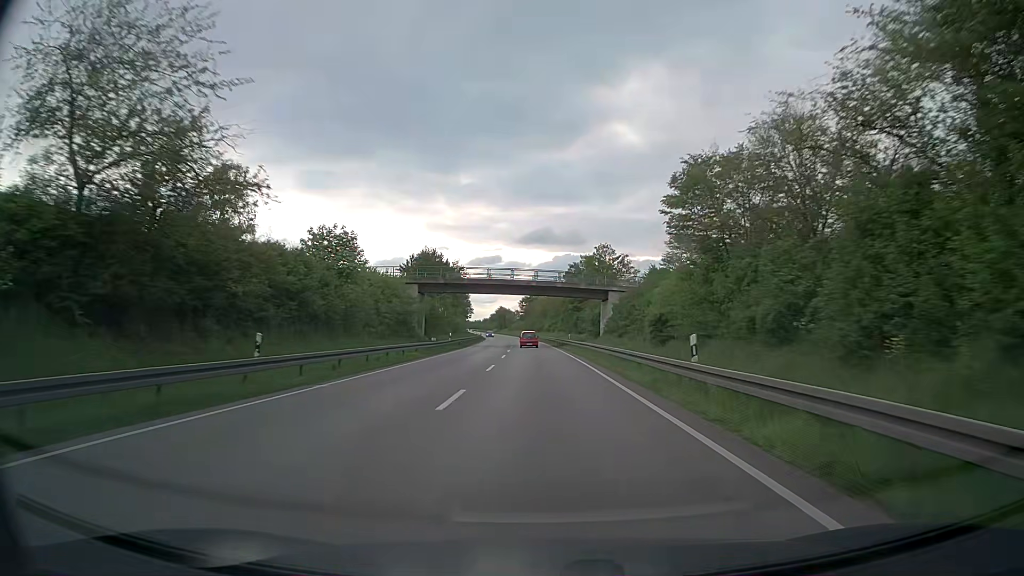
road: trunk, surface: asphalt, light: Day
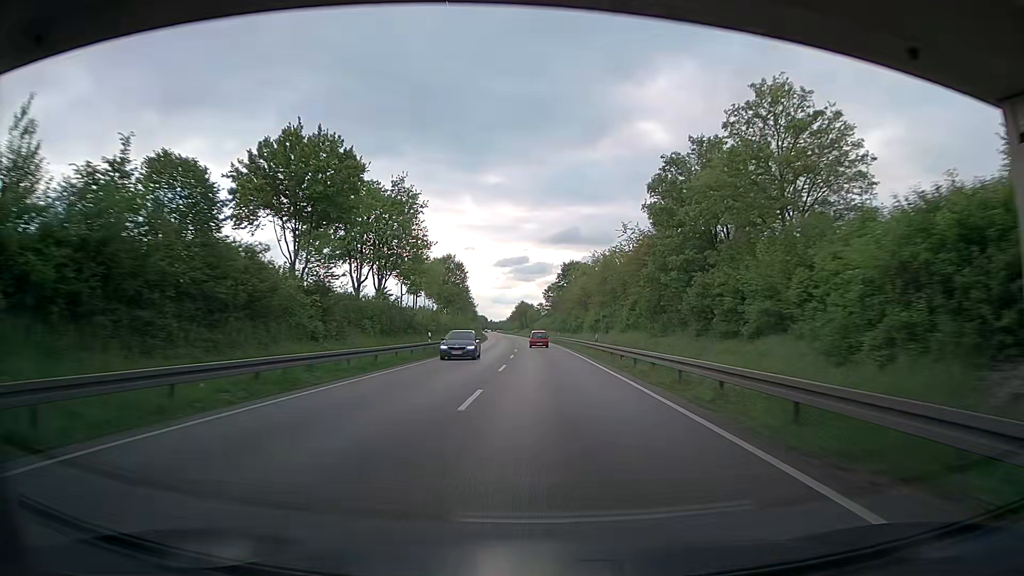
(-1.5, +60.4) m; -3°
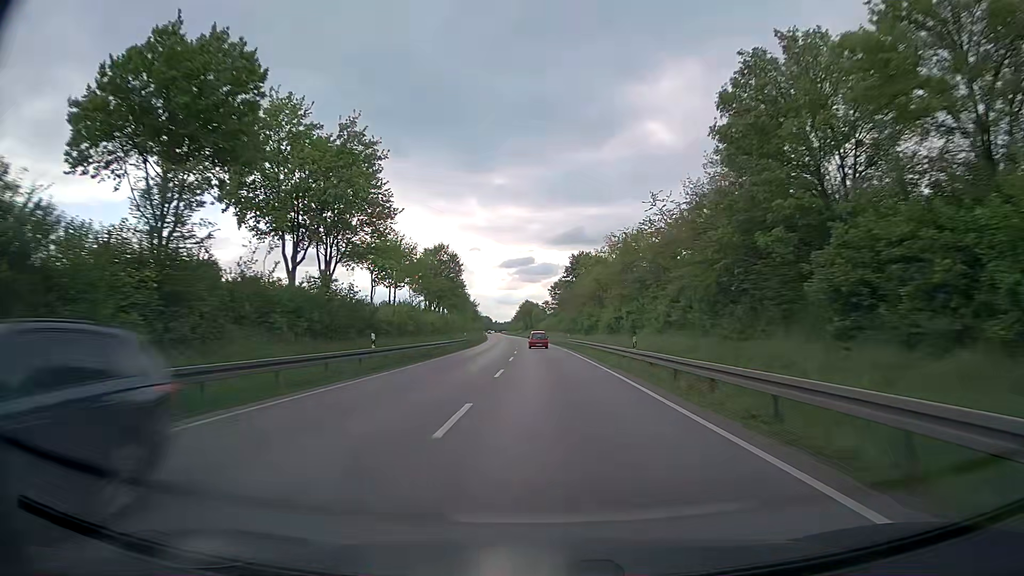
(0.0, +14.9) m; 0°
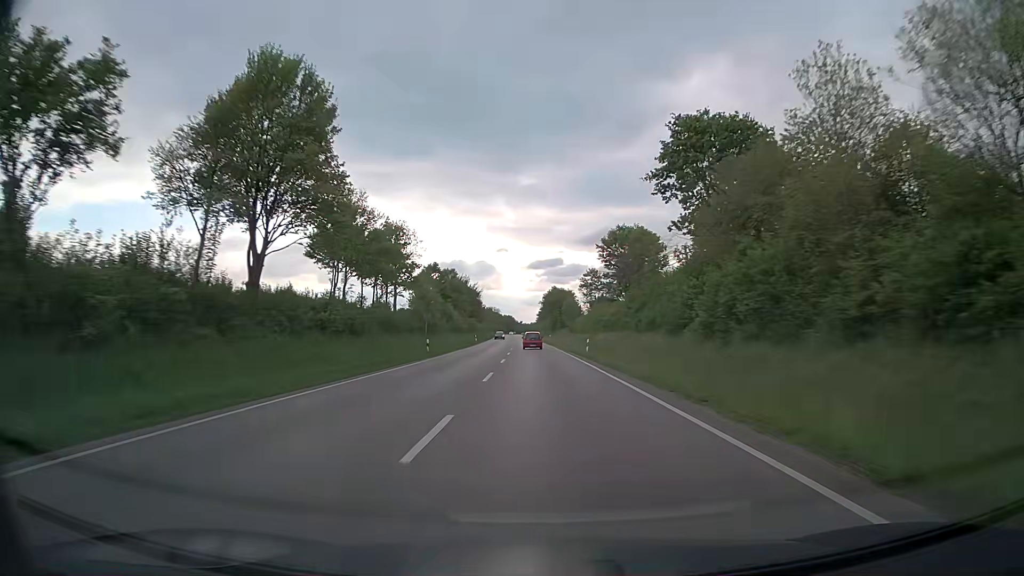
(-1.7, +73.8) m; -3°
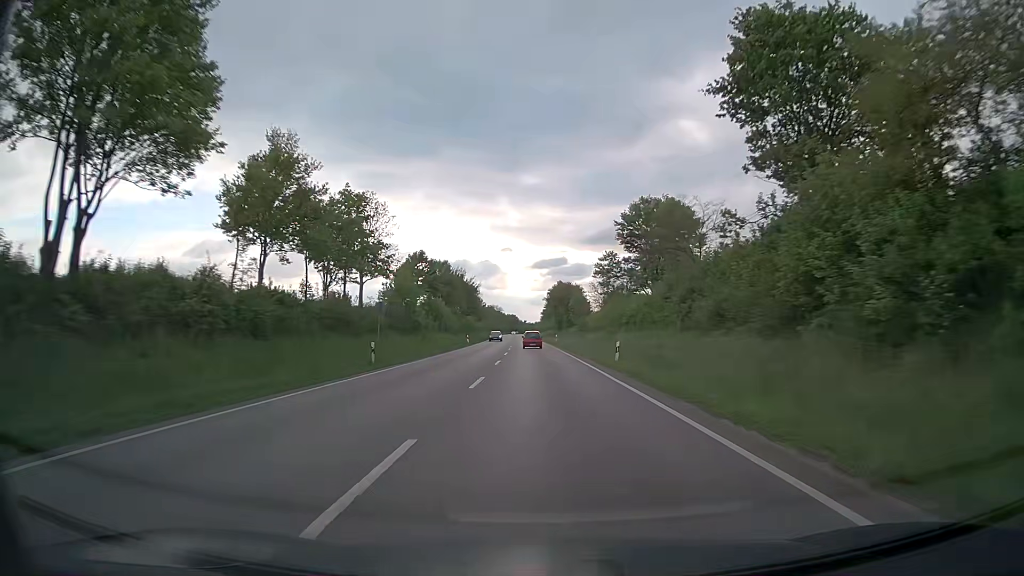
(0.0, +14.6) m; 0°
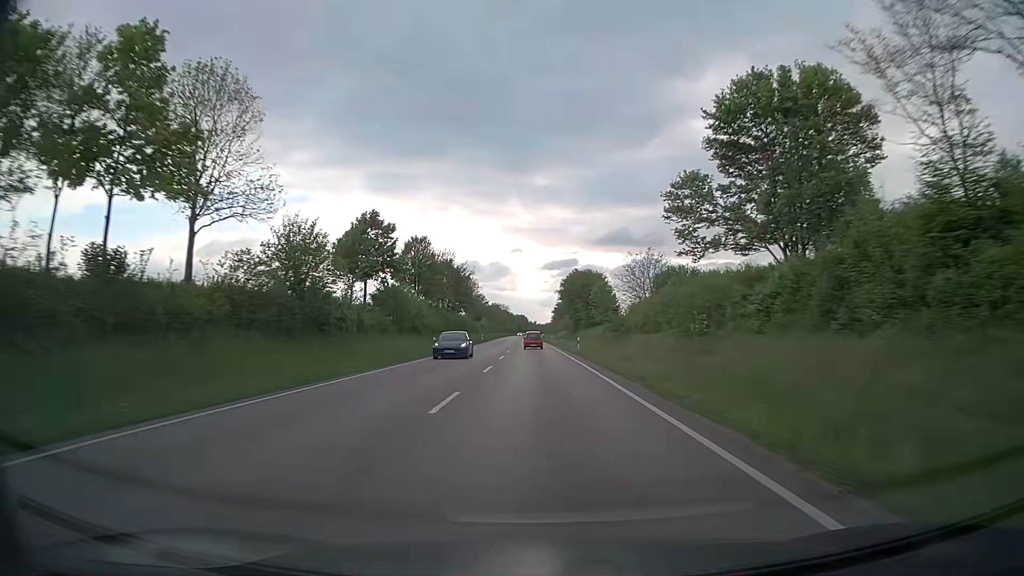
(-0.2, +29.2) m; -1°
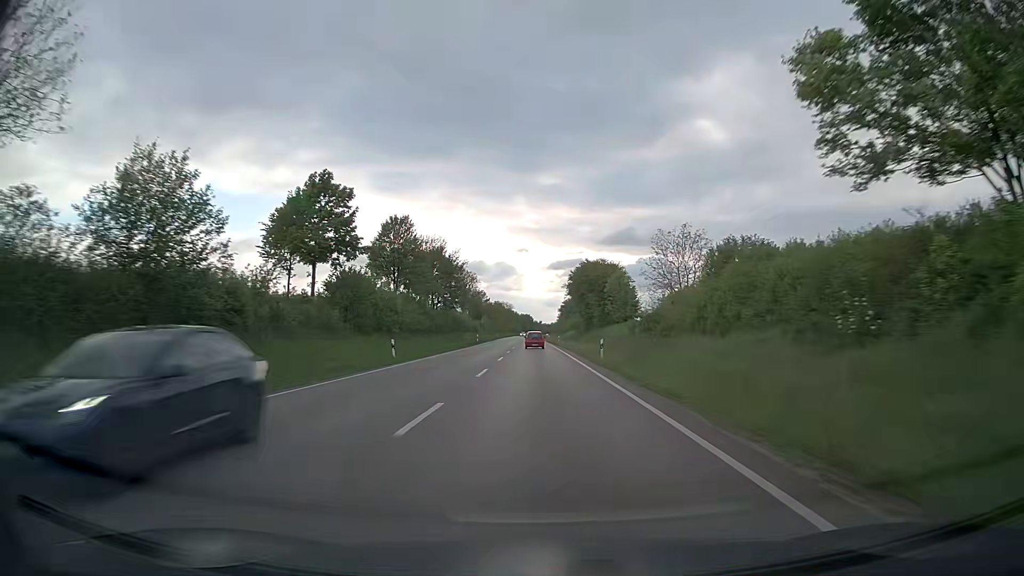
(0.0, +14.6) m; -1°
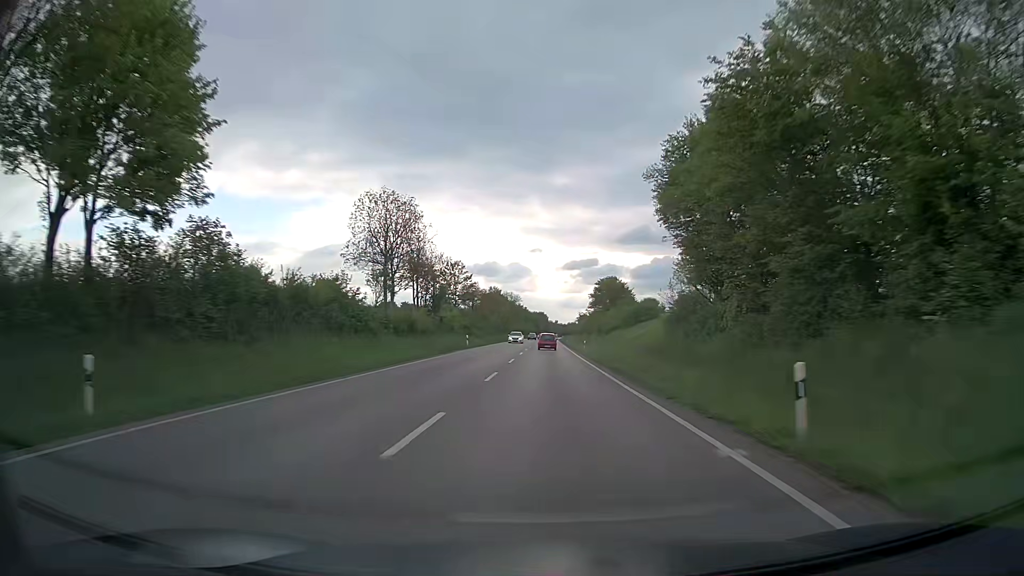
(-0.6, +73.7) m; -1°
(0, +10) (0, +20) (0, +30) (0, +40) (0, +50) (0, +60) (0, +70) (0, +80) (0, +90) (0, +100) m
